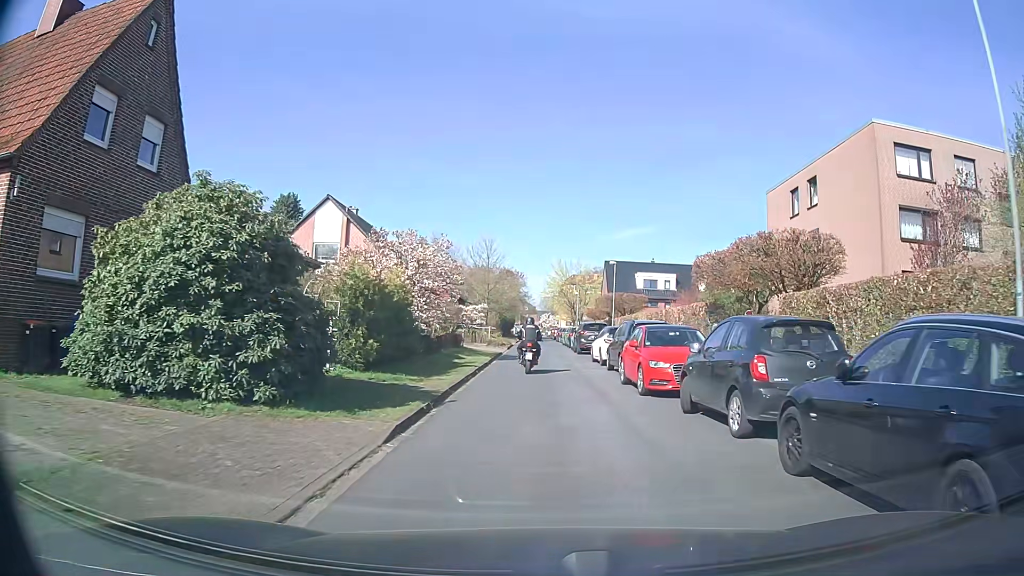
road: residential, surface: asphalt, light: Day
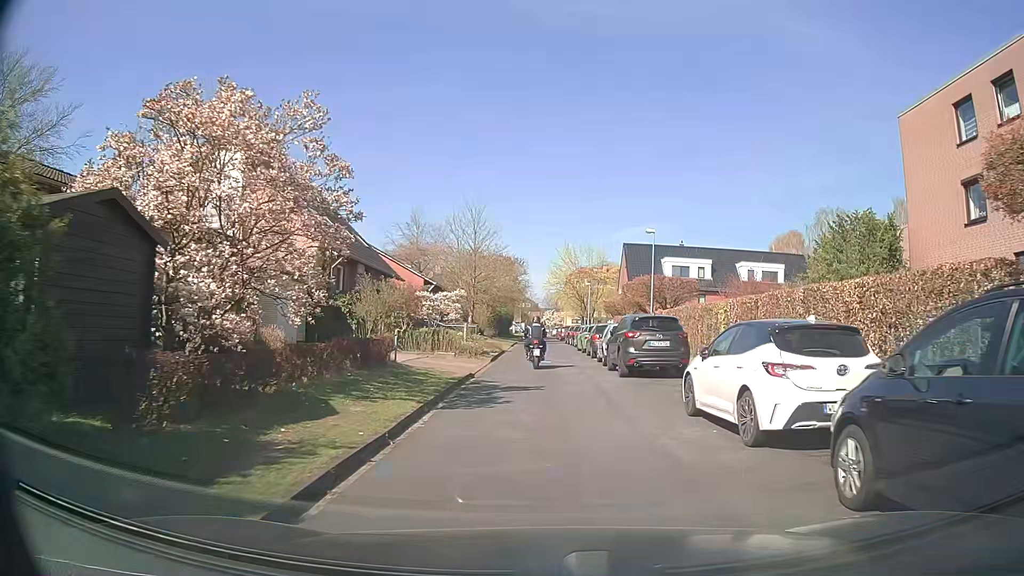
(-0.1, +17.1) m; 0°
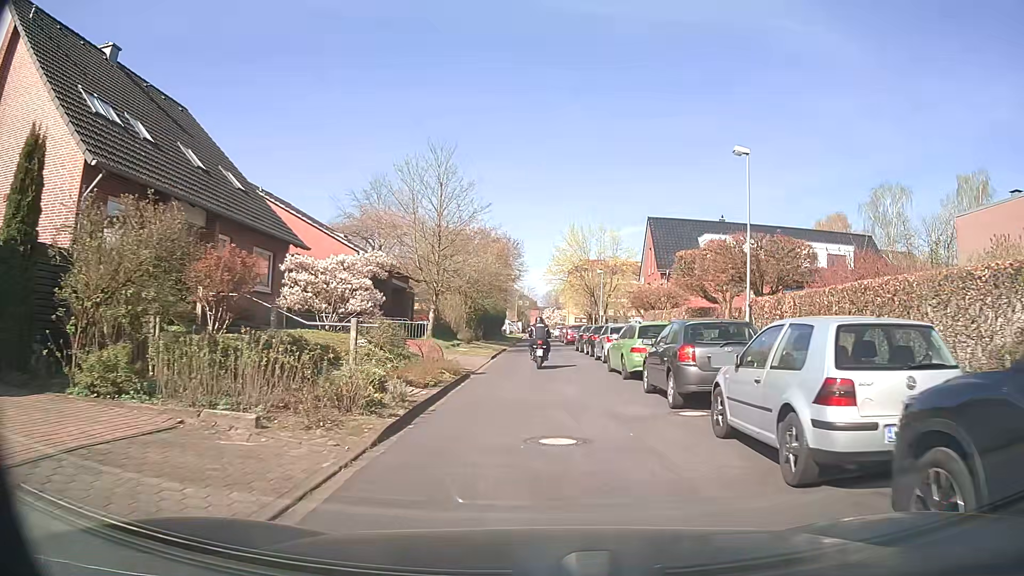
(+0.1, +17.6) m; +1°
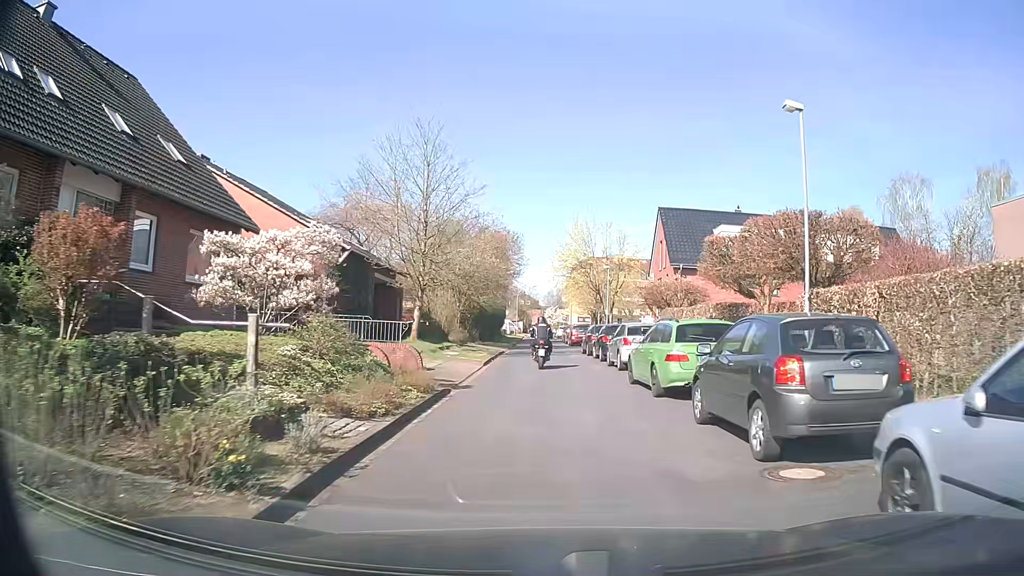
(0.0, +4.4) m; -1°
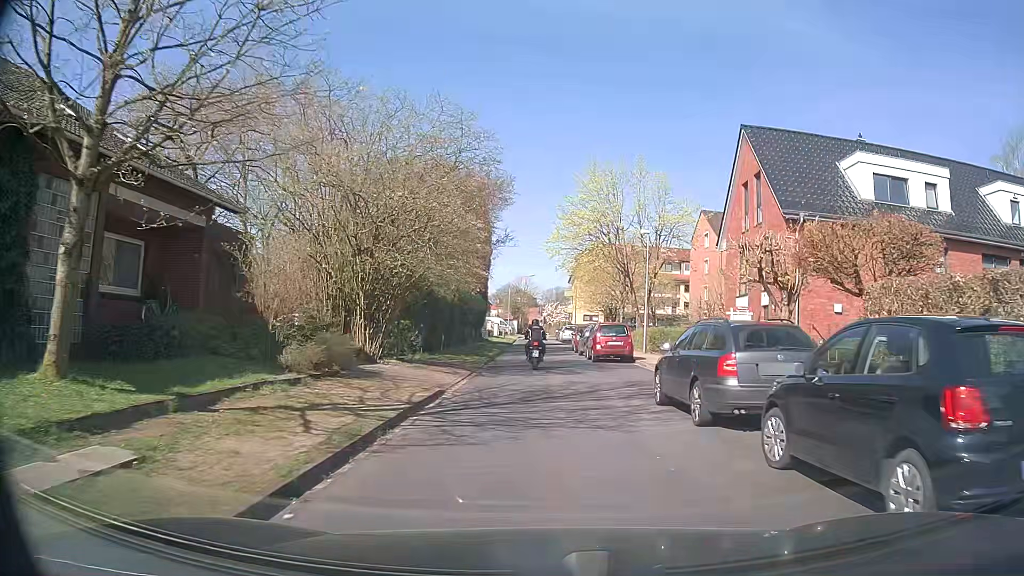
(+0.1, +22.3) m; 0°
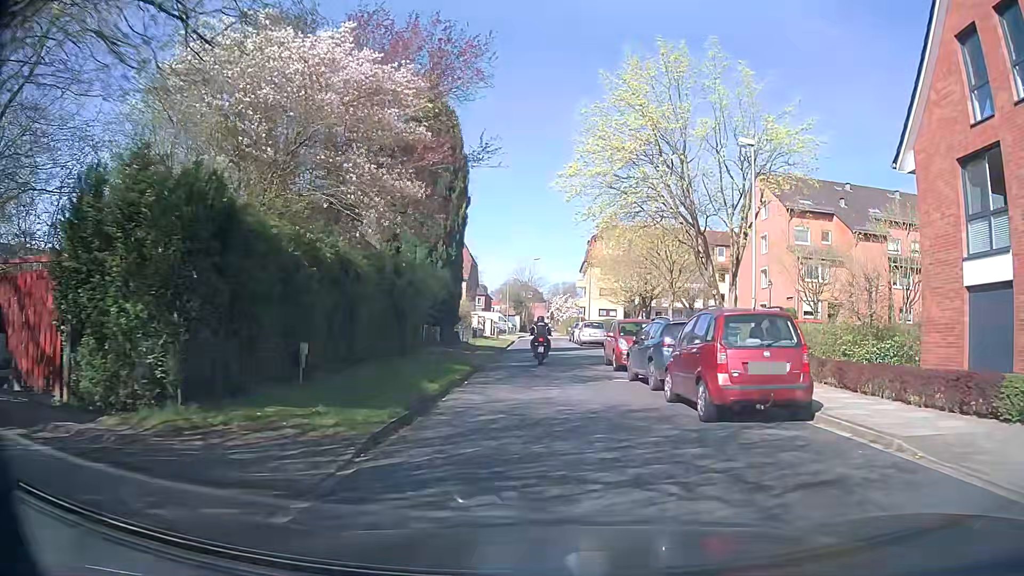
(0.0, +17.9) m; 0°
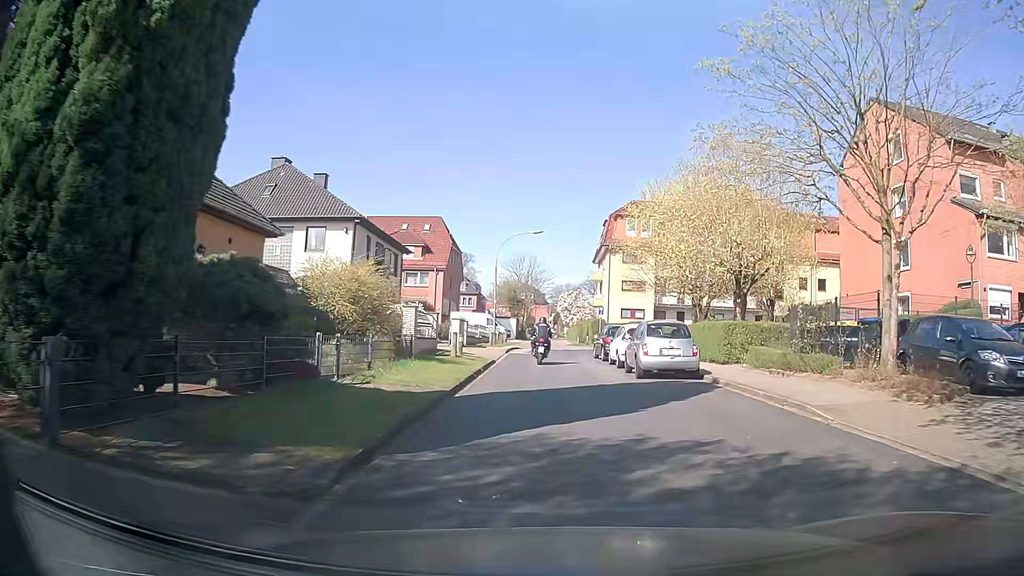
(-0.2, +22.6) m; -1°
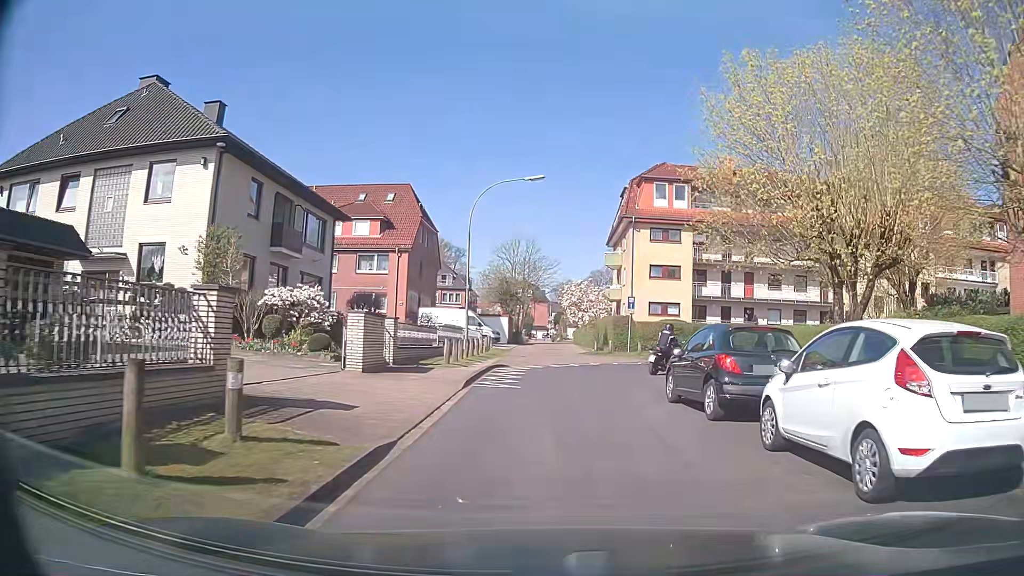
(+0.1, +17.4) m; 0°
(0, +10) (+2, +20) (+8, +28) (+17, +33) (+26, +35) (+36, +35) (+46, +36) (+56, +37) (+66, +38) (+76, +39) m
